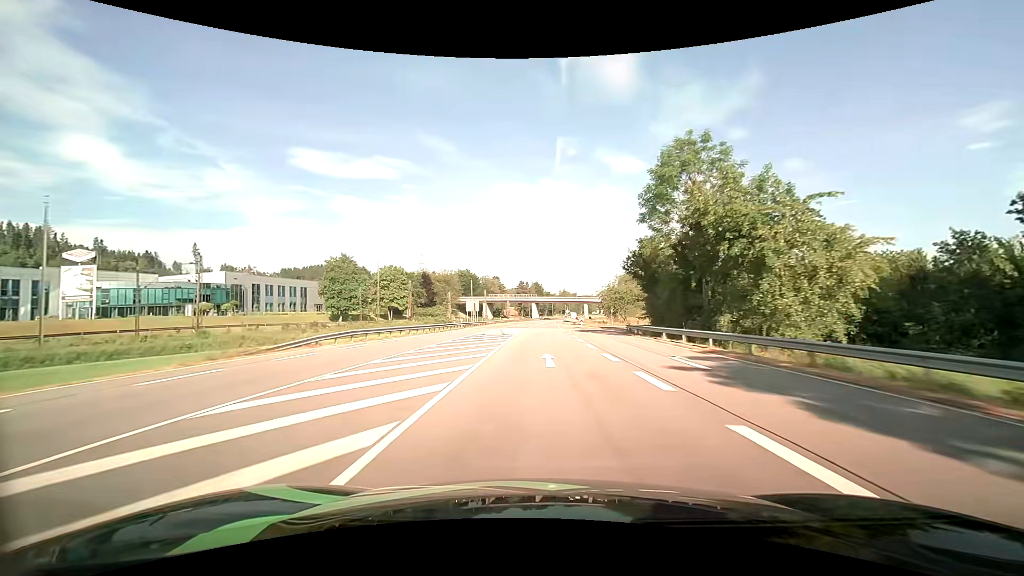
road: primary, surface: asphalt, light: Day
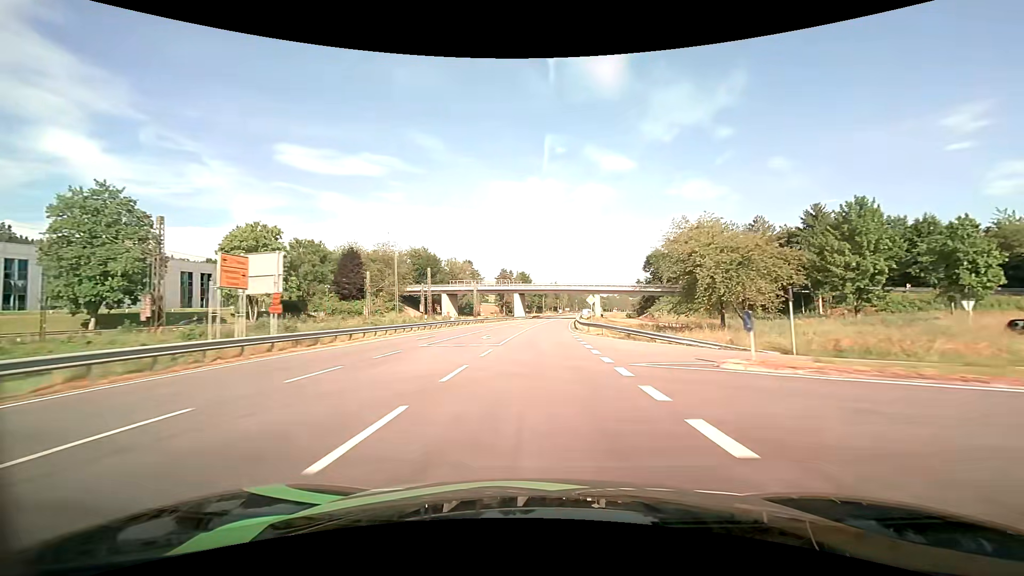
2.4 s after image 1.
(+0.8, +62.8) m; +1°
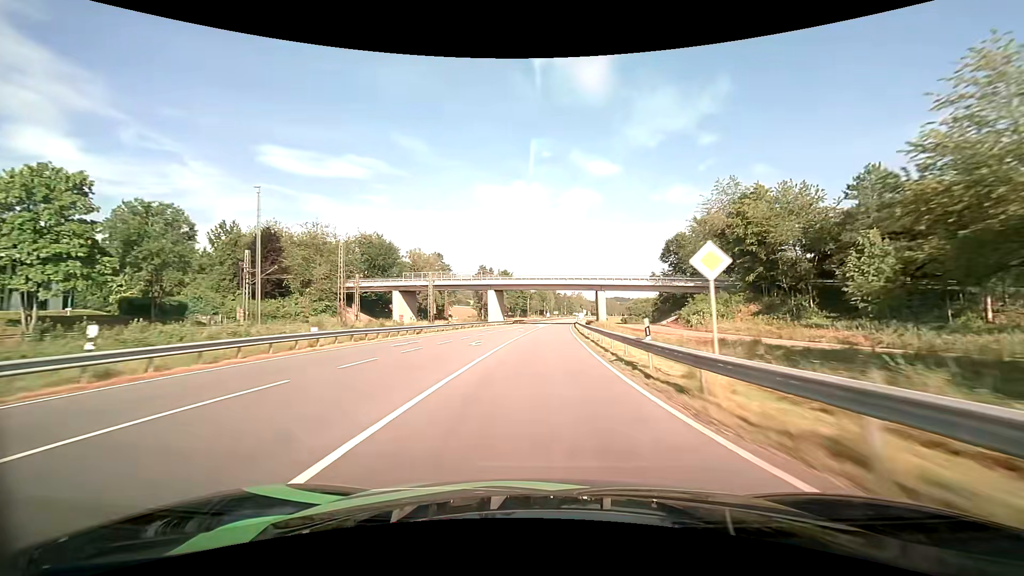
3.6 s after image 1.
(+0.5, +31.7) m; +2°
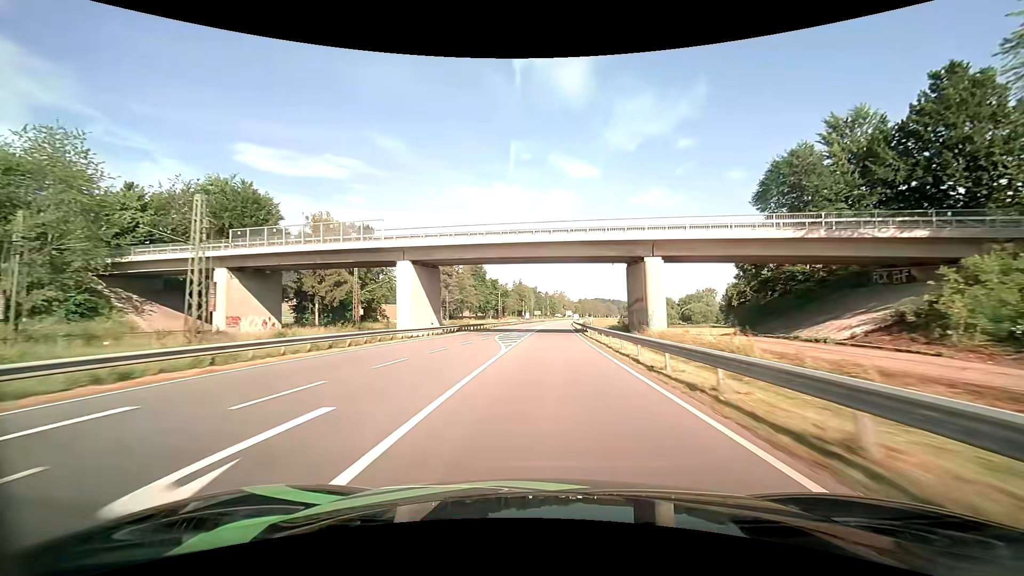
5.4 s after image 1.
(+0.9, +48.0) m; +2°
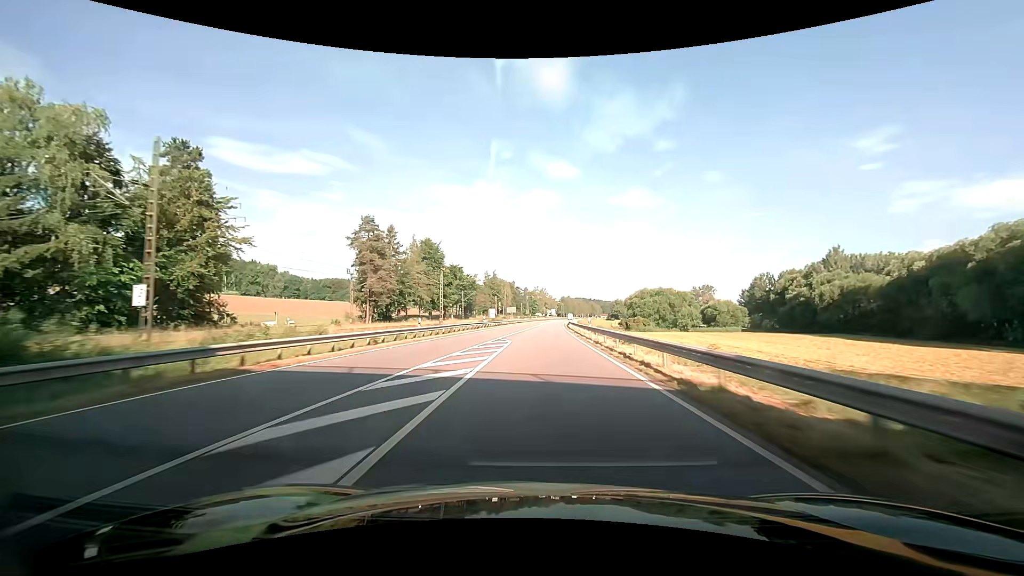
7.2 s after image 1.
(+1.1, +48.5) m; +2°
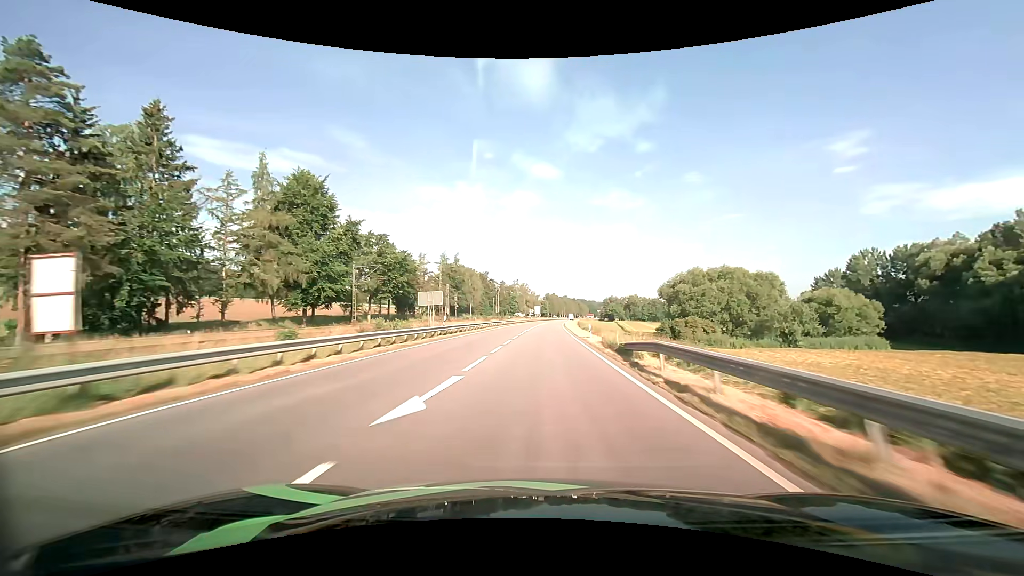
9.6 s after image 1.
(+1.2, +64.6) m; +2°
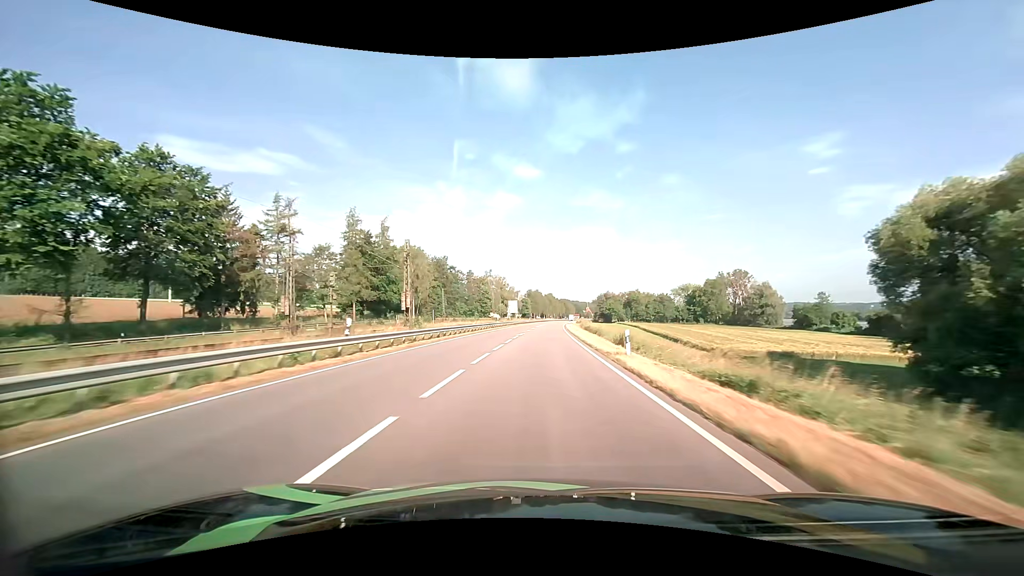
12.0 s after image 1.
(+1.2, +64.1) m; +2°
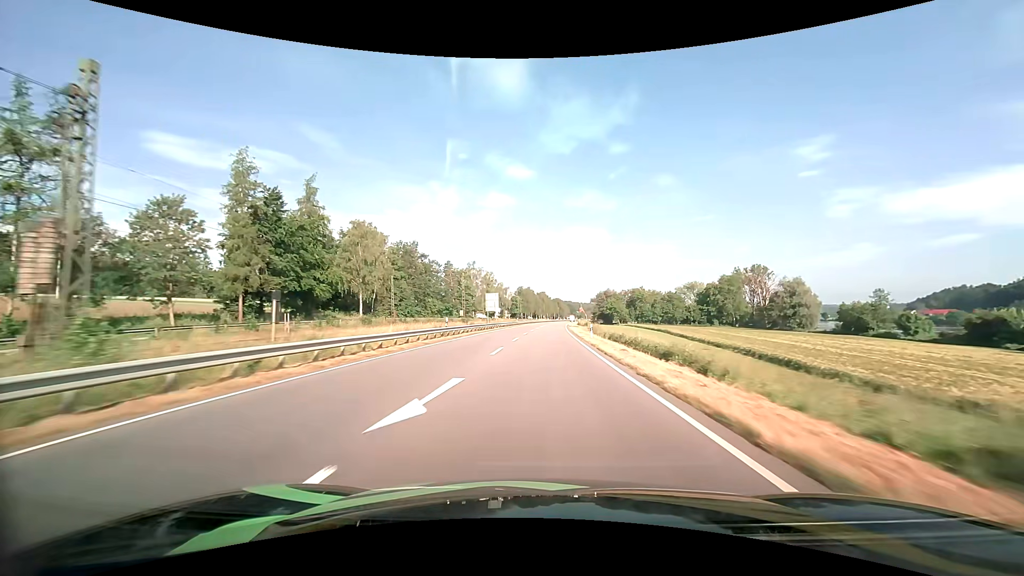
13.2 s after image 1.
(+0.2, +32.3) m; +1°
(0, +10) (0, +20) (0, +30) (+1, +40) (+1, +50) (+1, +60) (+2, +70) (+2, +80) (+3, +90) (+4, +100) m
